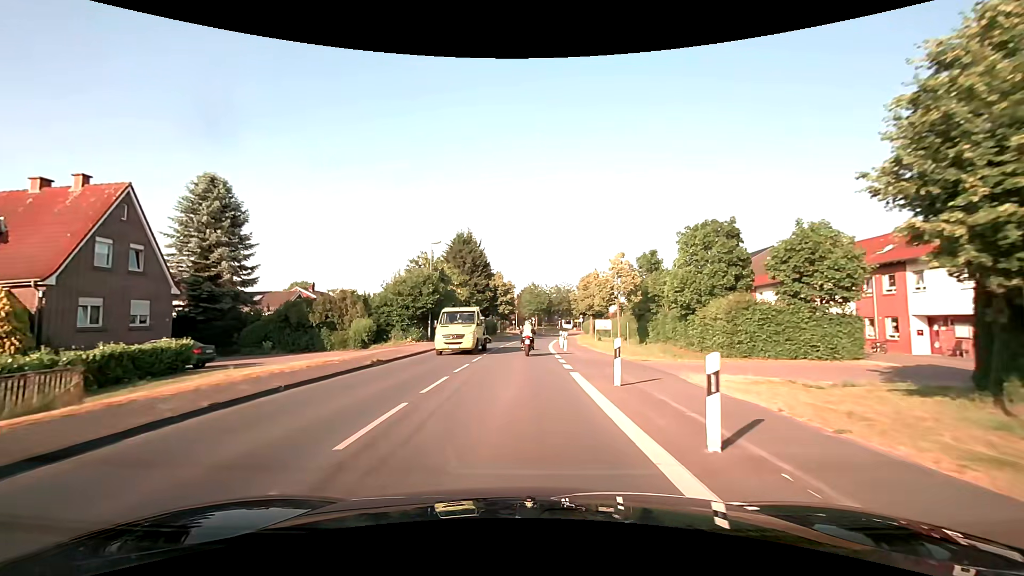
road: secondary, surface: asphalt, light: Day
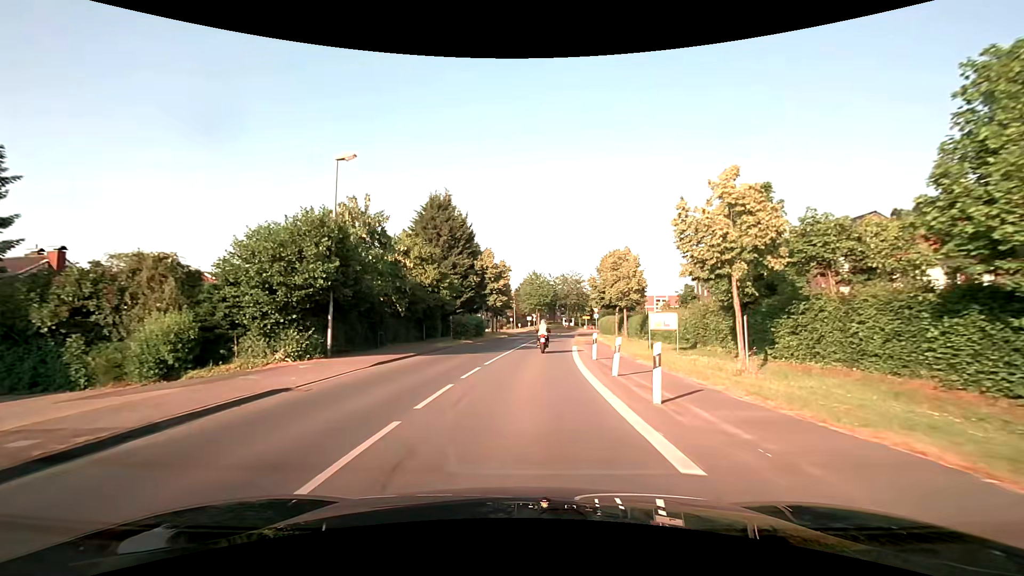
(0.0, +19.8) m; 0°
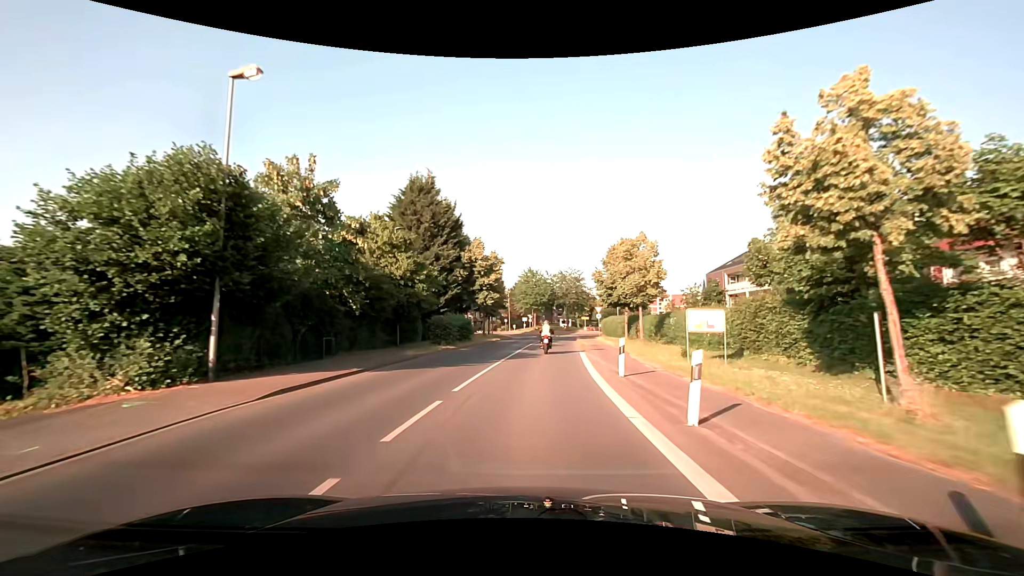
(0.0, +6.8) m; +1°
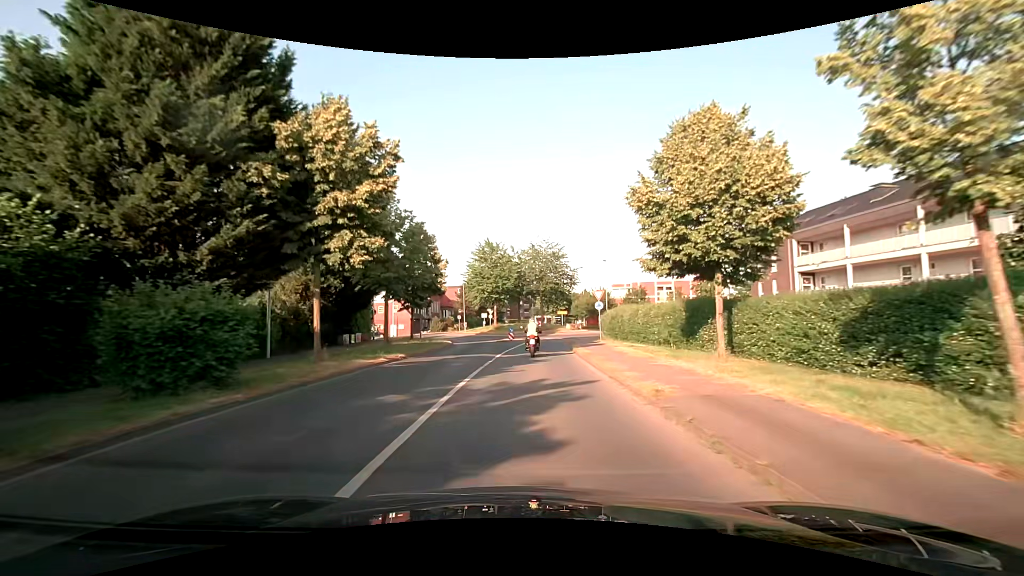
(+0.9, +26.4) m; +4°
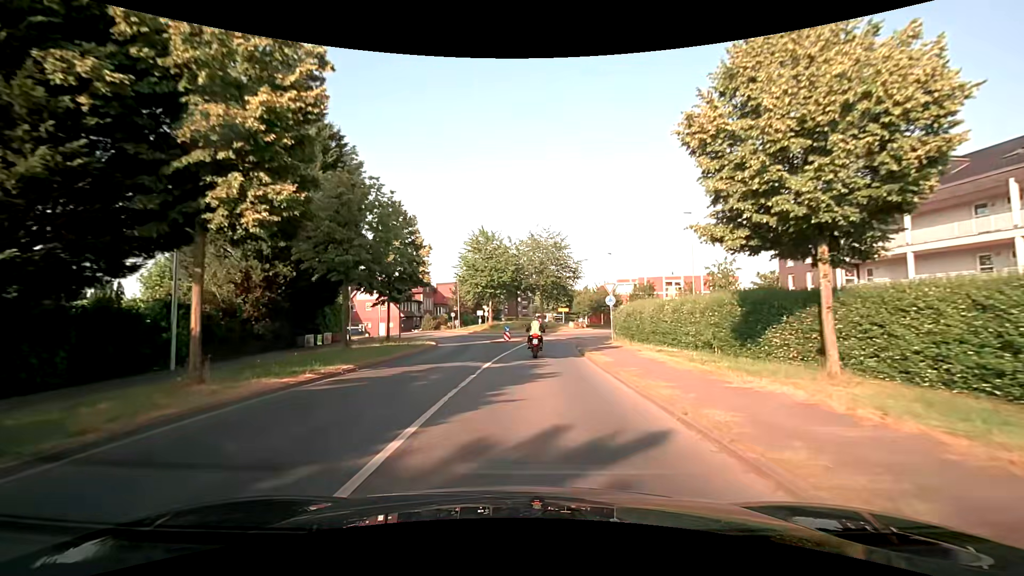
(0.0, +5.8) m; 0°
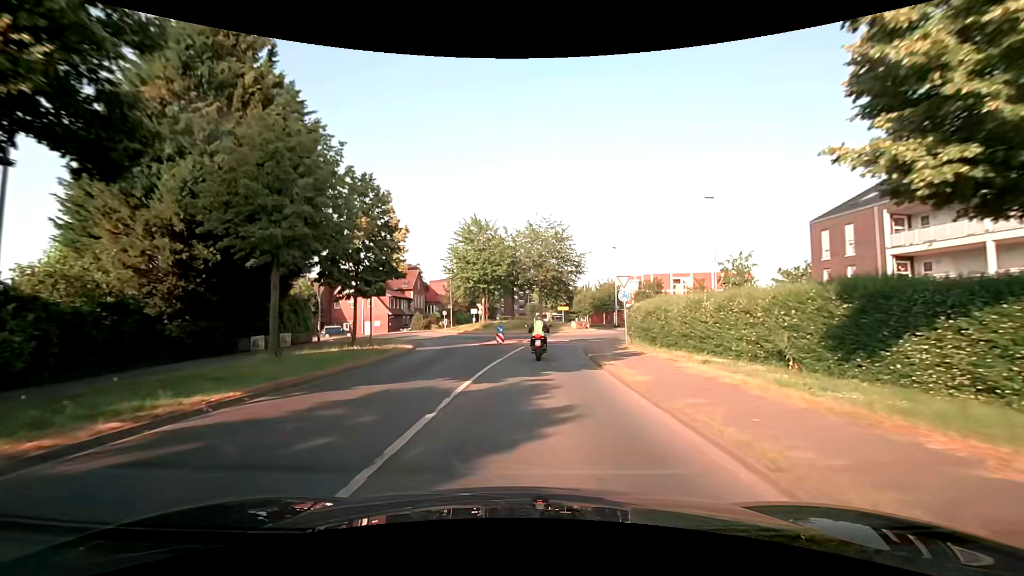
(0.0, +5.4) m; 0°
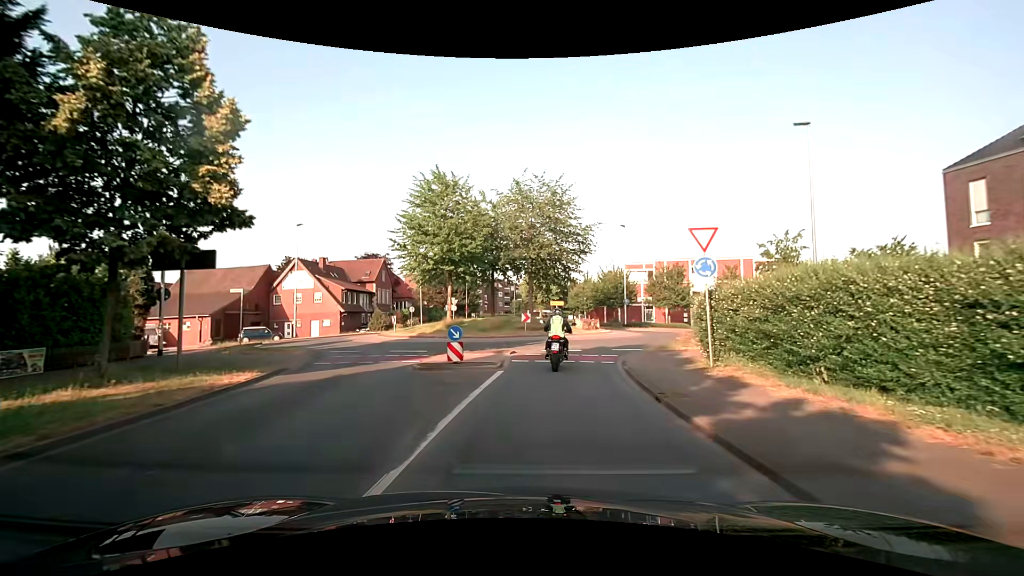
(+0.2, +13.7) m; +2°
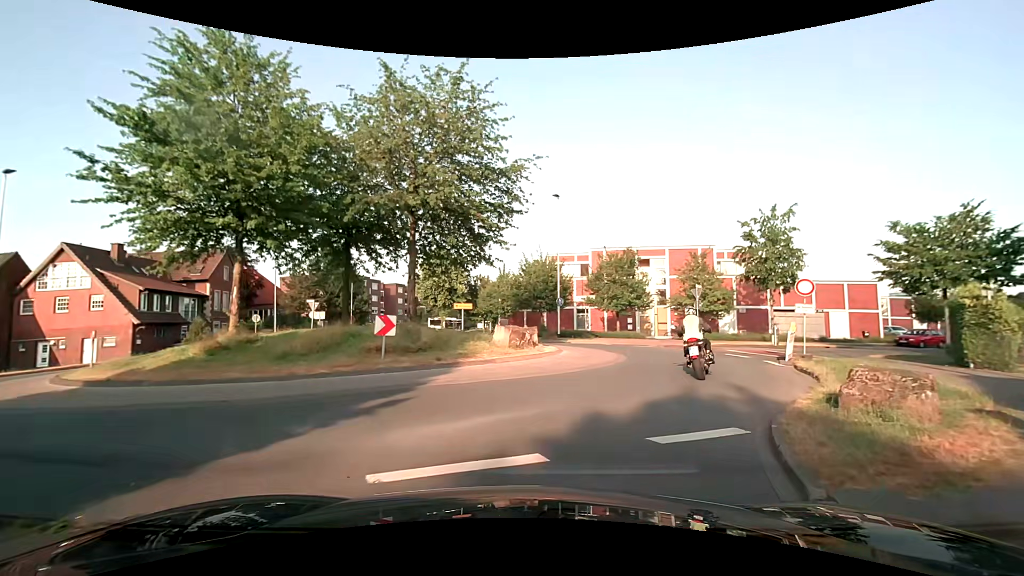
(+0.8, +15.9) m; +9°
